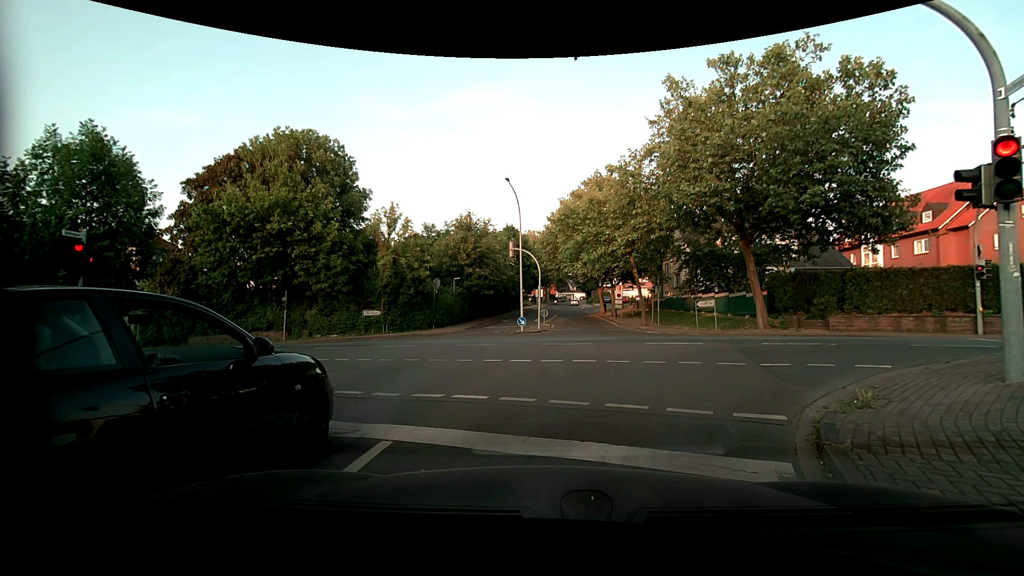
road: residential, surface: asphalt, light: Day
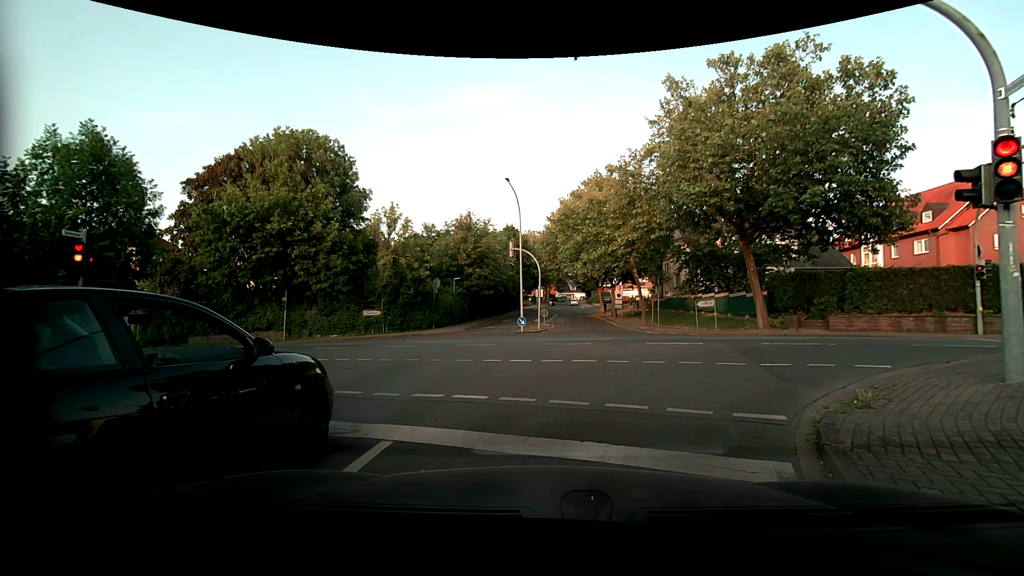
(0.0, 0.0) m; 0°
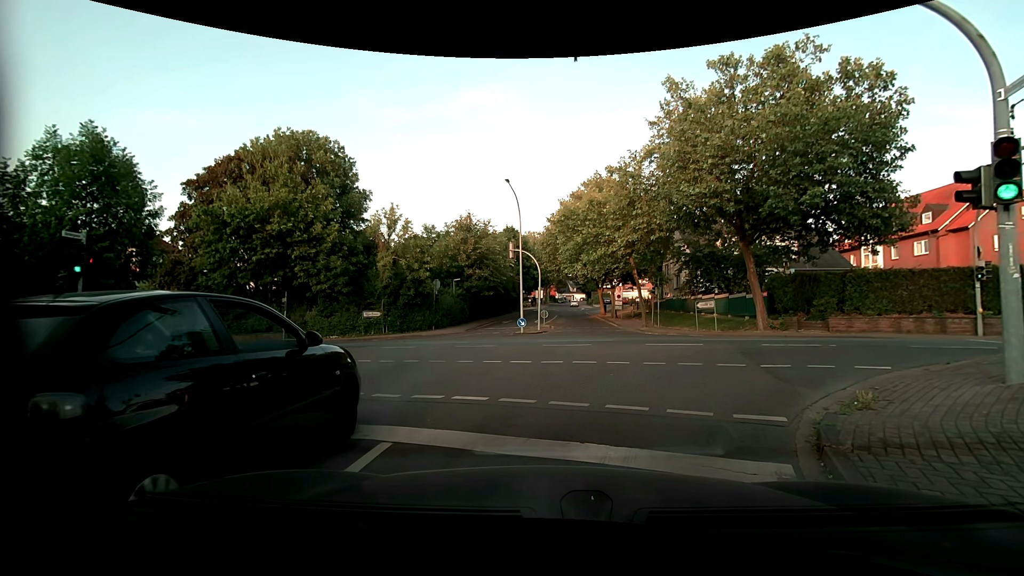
(0.0, 0.0) m; 0°
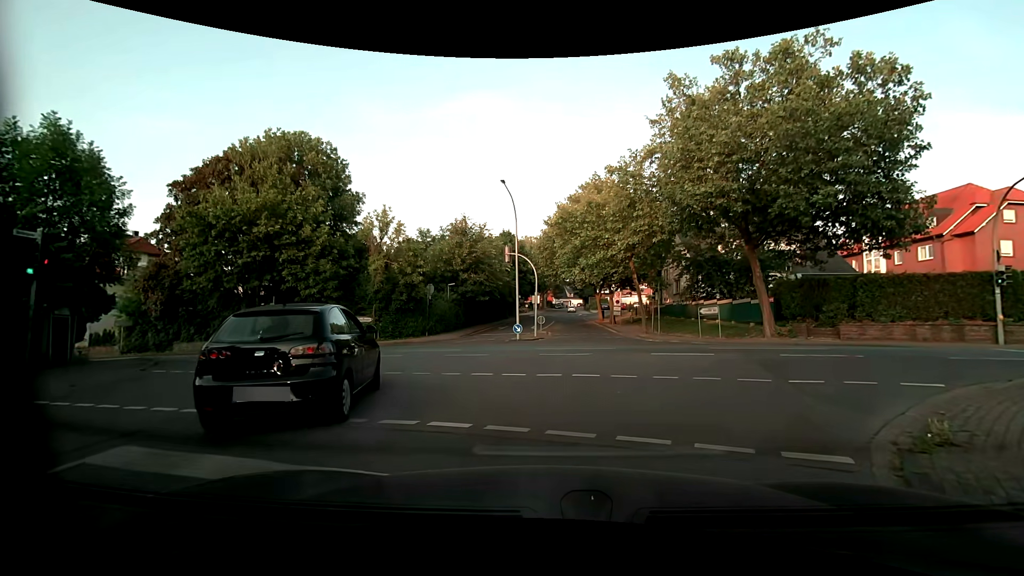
(0.0, +1.4) m; +2°
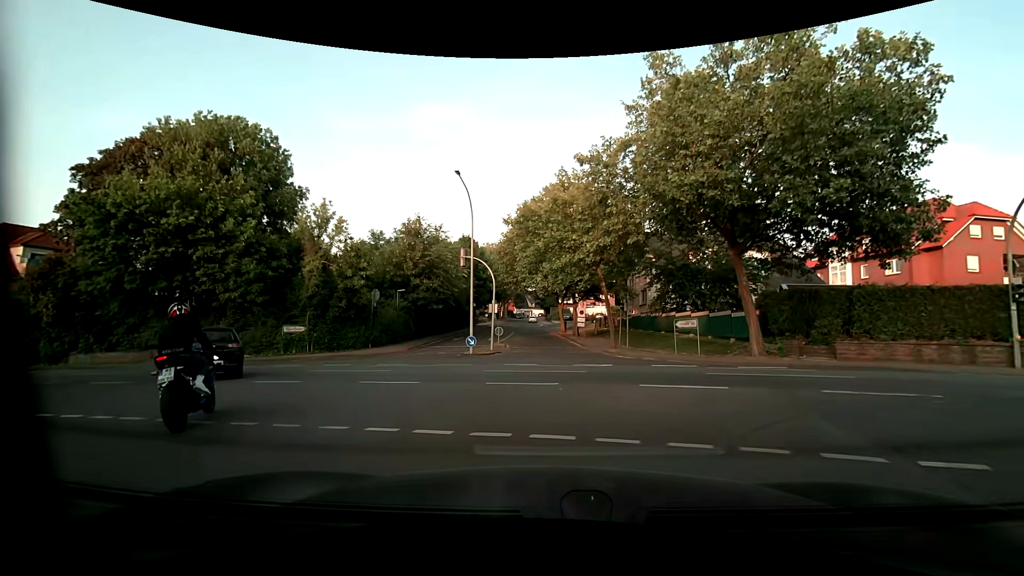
(0.0, +3.9) m; +3°
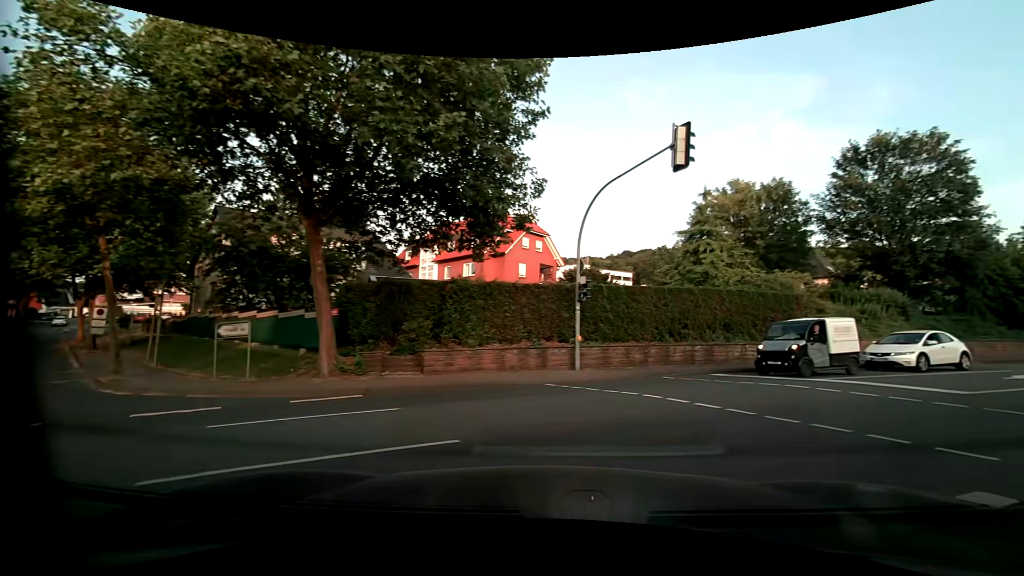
(+2.3, +7.8) m; +42°
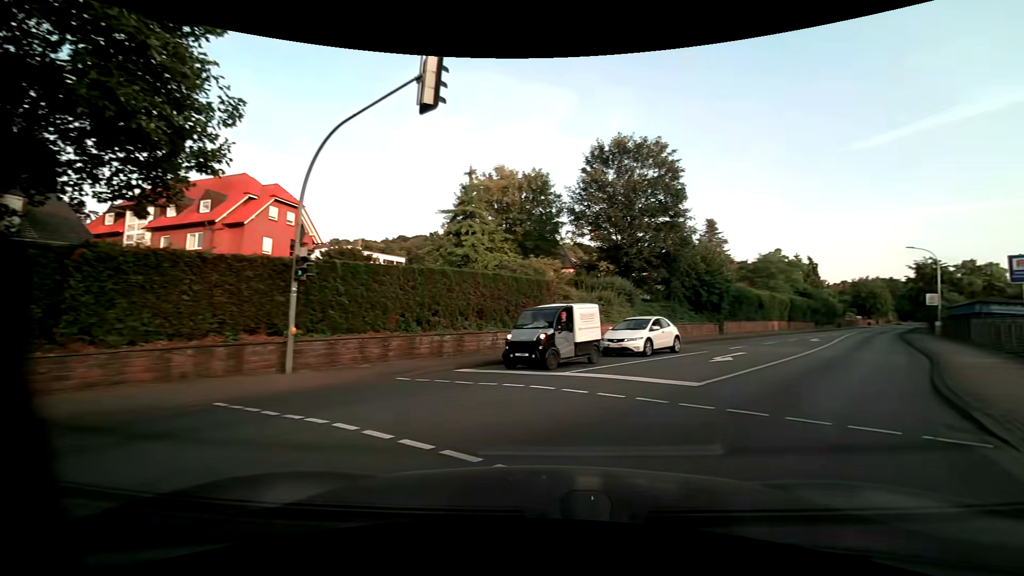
(+0.8, +3.8) m; +26°
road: primary
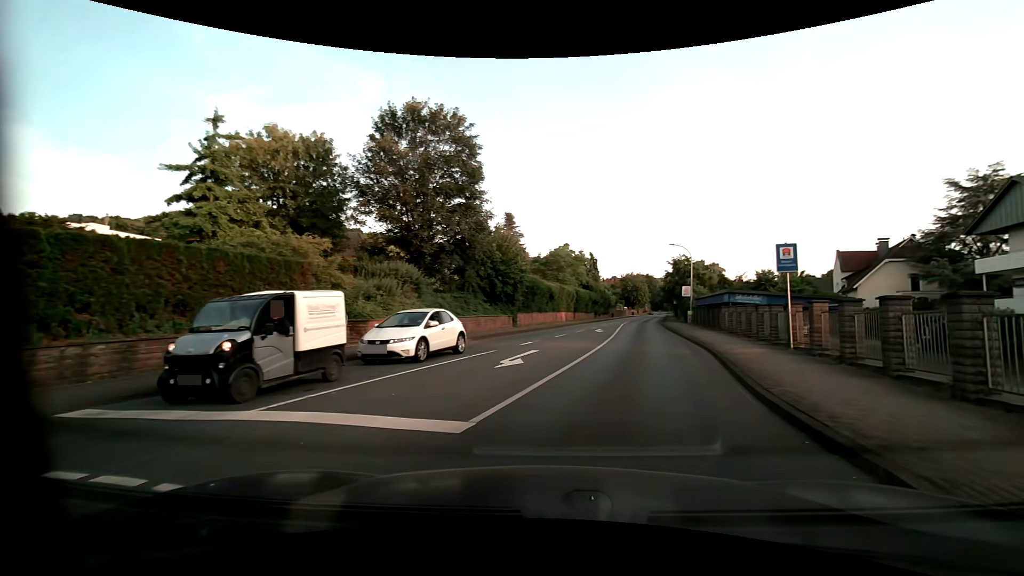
(+1.1, +4.9) m; +22°
